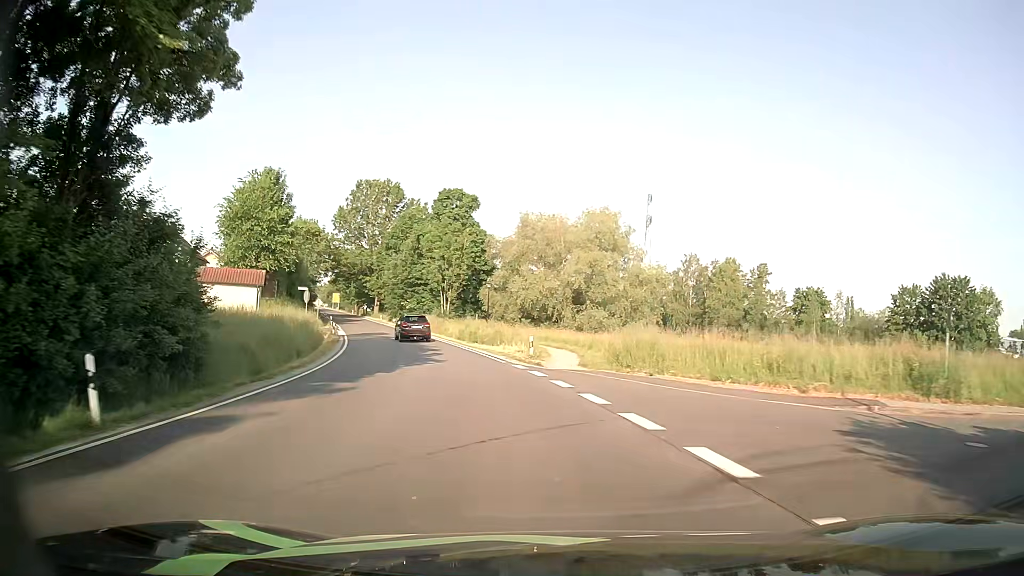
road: secondary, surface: asphalt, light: Day
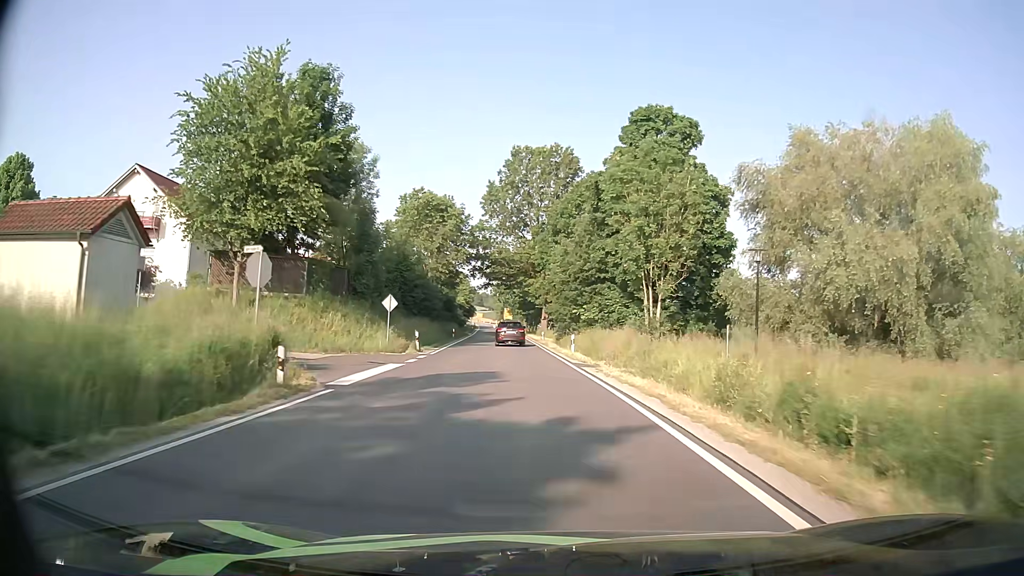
(-6.1, +33.1) m; -18°
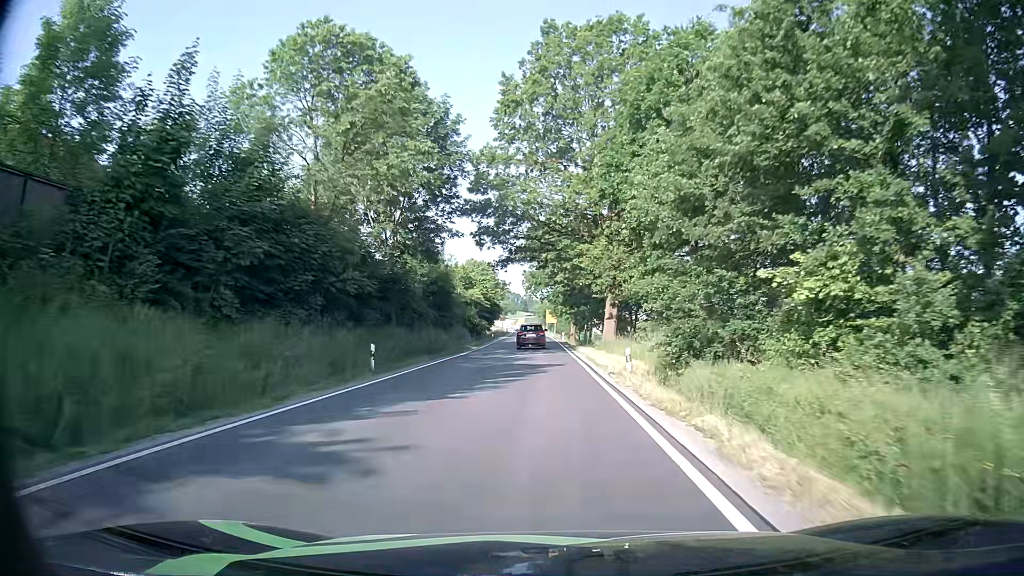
(-1.4, +37.4) m; -5°
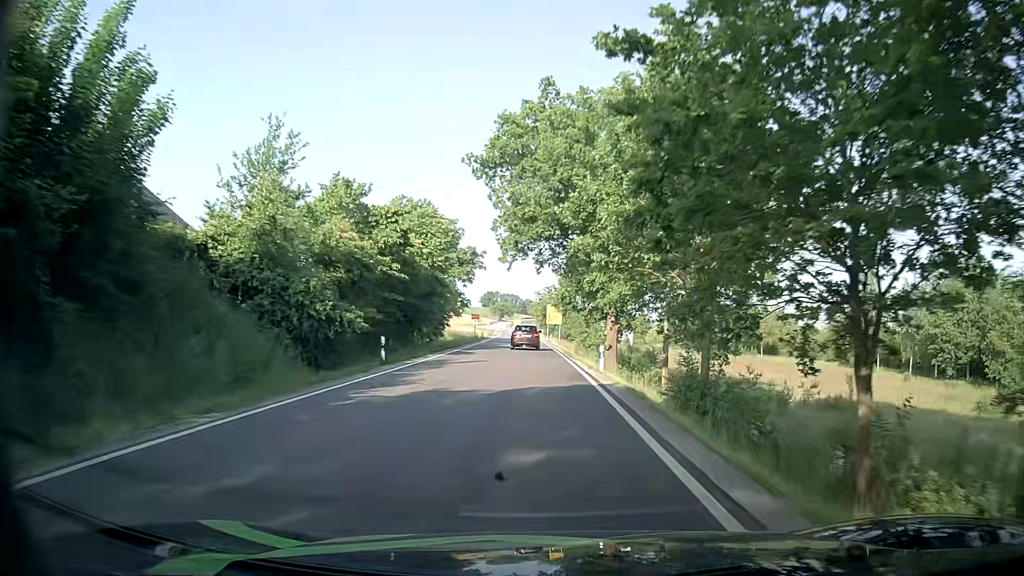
(+0.2, +49.0) m; +1°
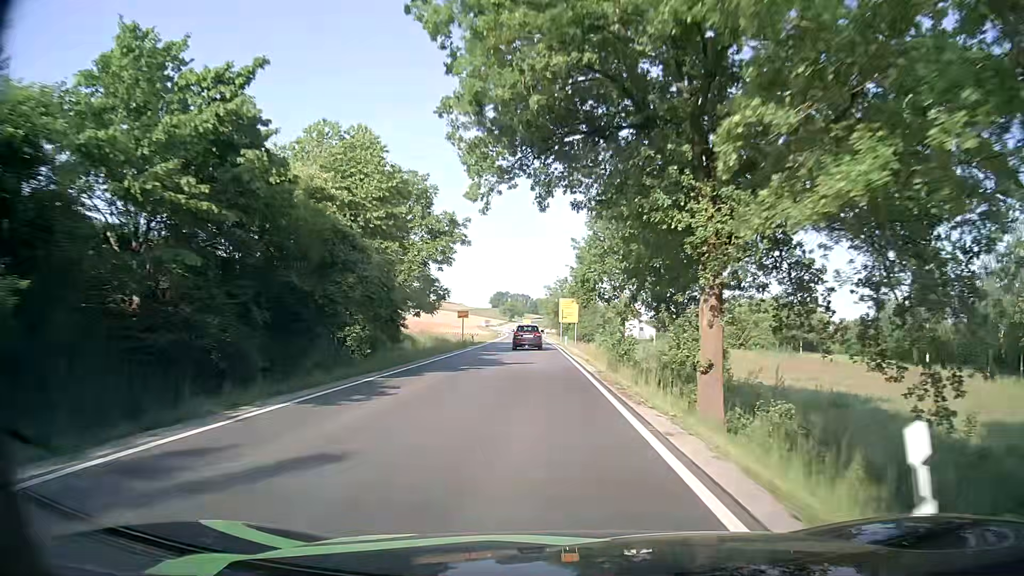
(-0.3, +20.1) m; -1°
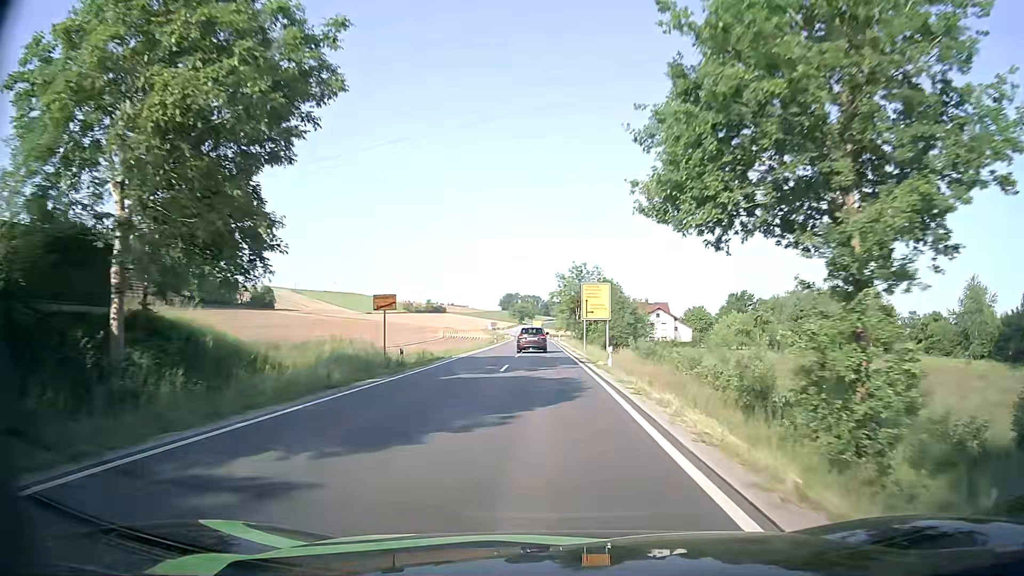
(-0.1, +30.6) m; -1°
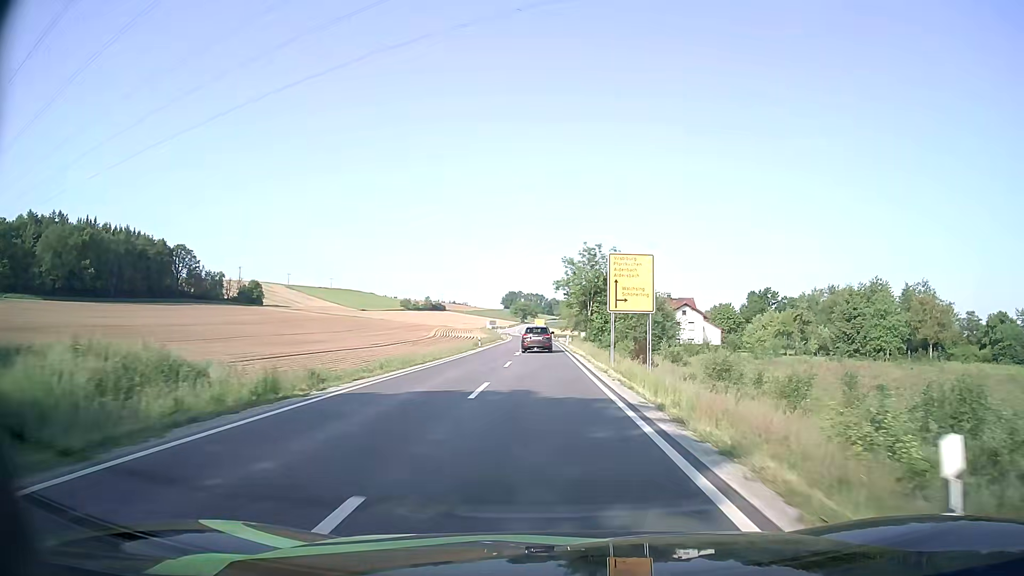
(+0.1, +21.4) m; 0°
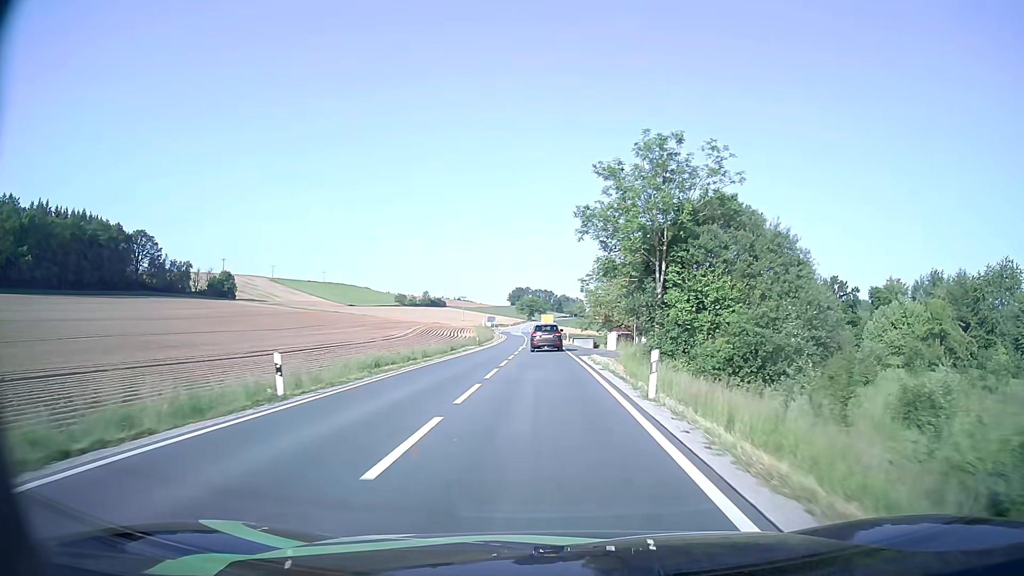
(-0.1, +44.2) m; -1°
(0, +10) (0, +20) (0, +30) (0, +40) (-1, +50) (-1, +60) (-1, +70) (-1, +80) (-2, +90) (-2, +100) m
